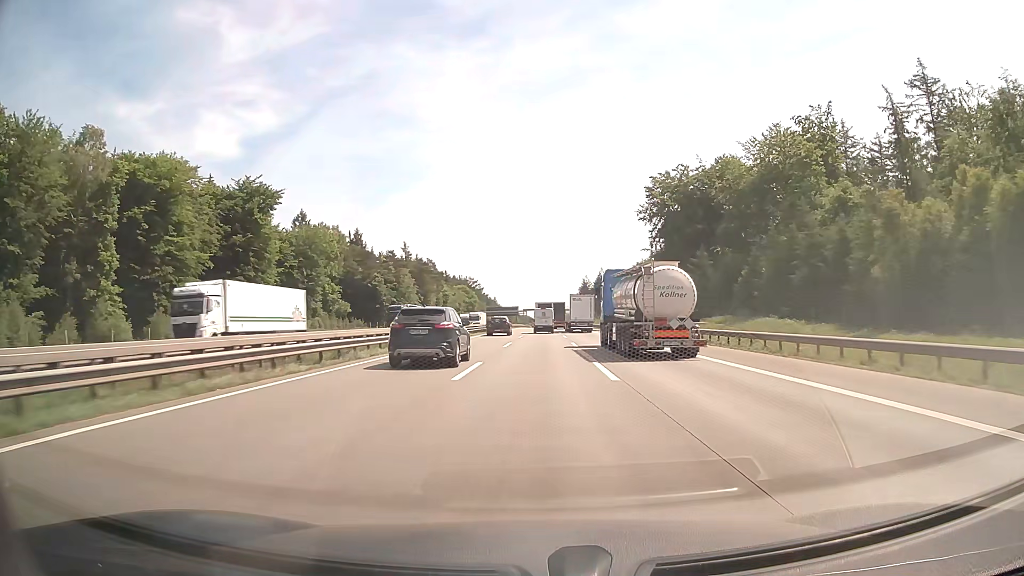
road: motorway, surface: concrete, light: Day
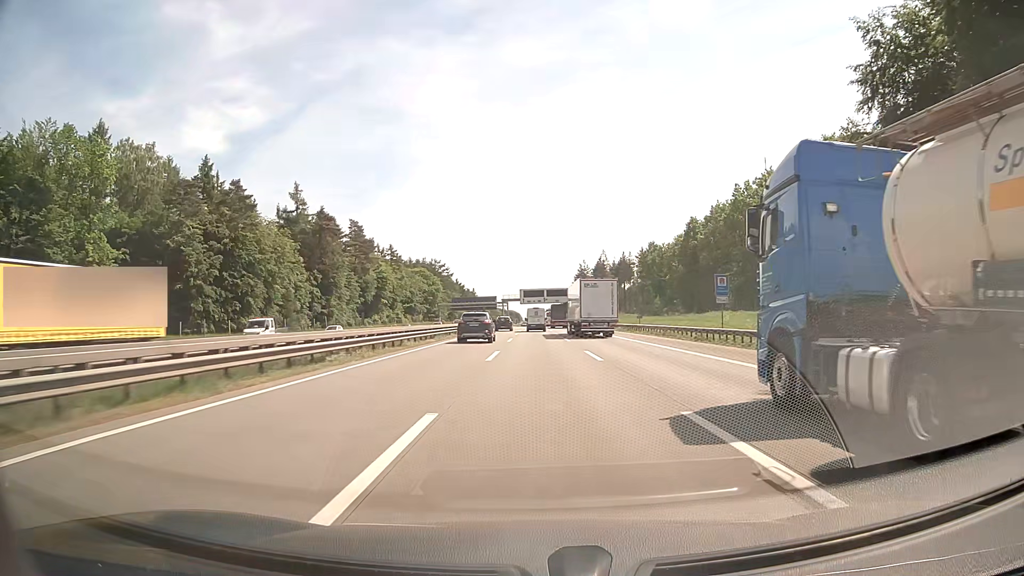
(+0.9, +84.2) m; +1°
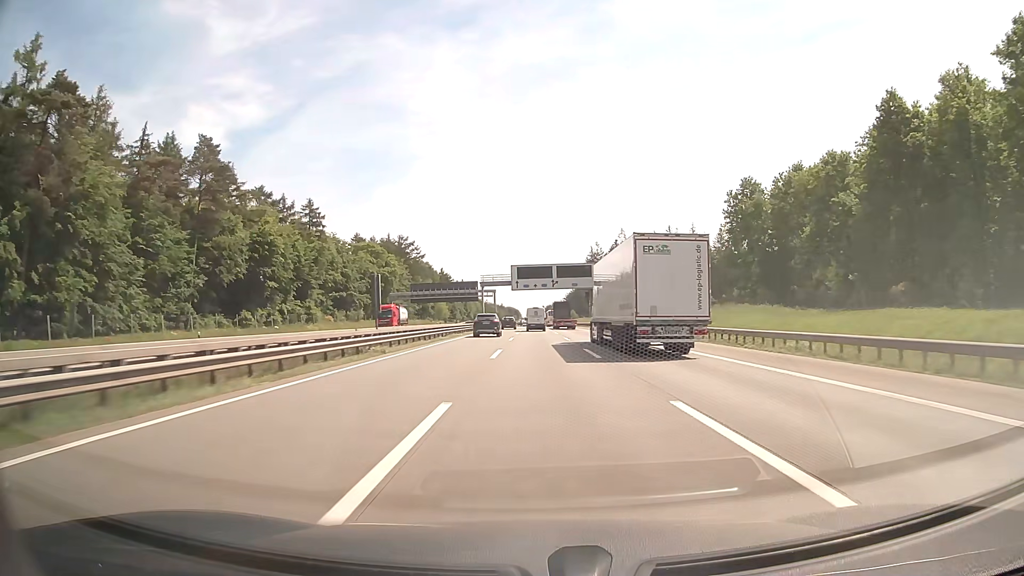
(0.0, +71.4) m; 0°
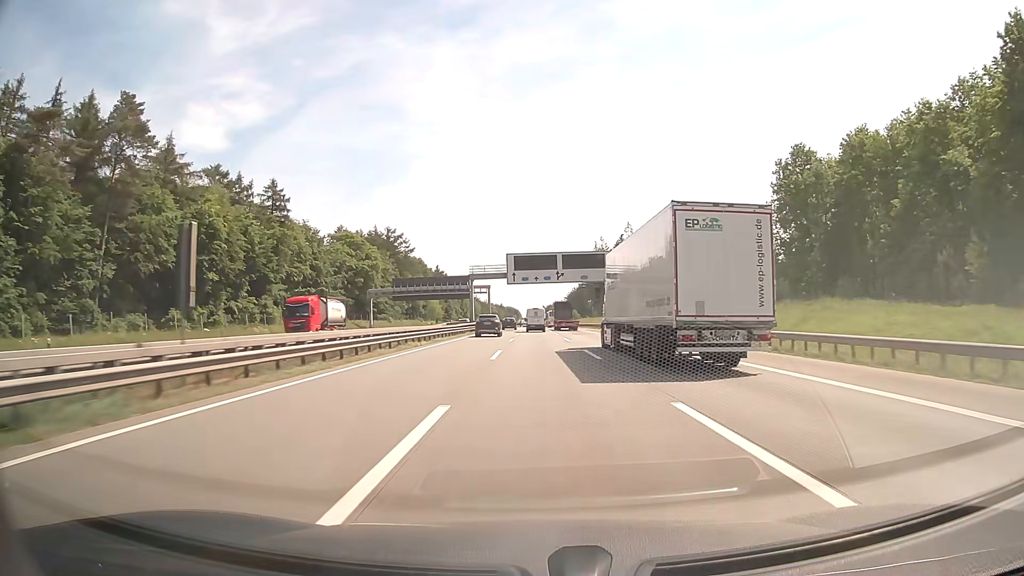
(0.0, +18.4) m; 0°
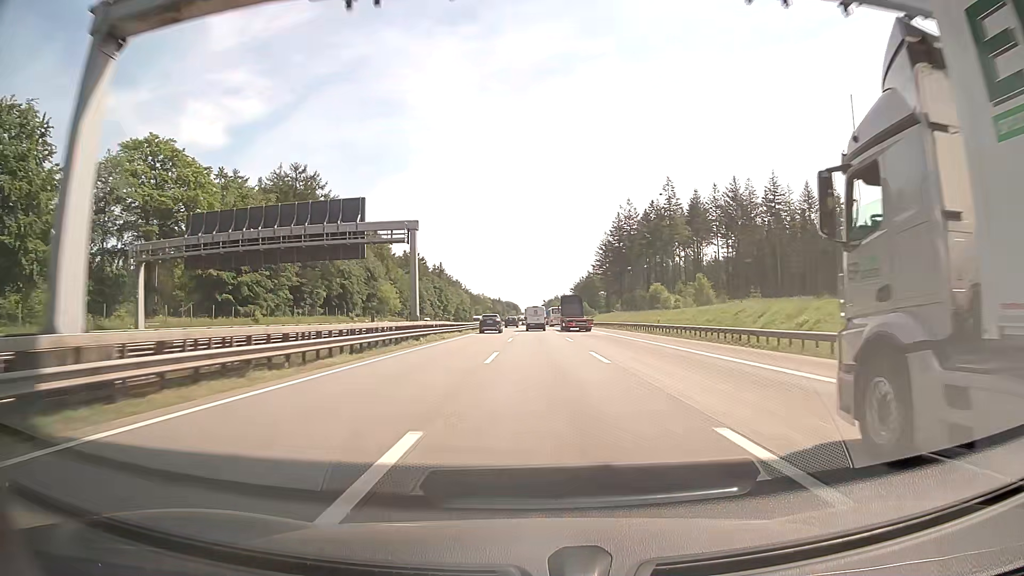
(0.0, +75.0) m; 0°
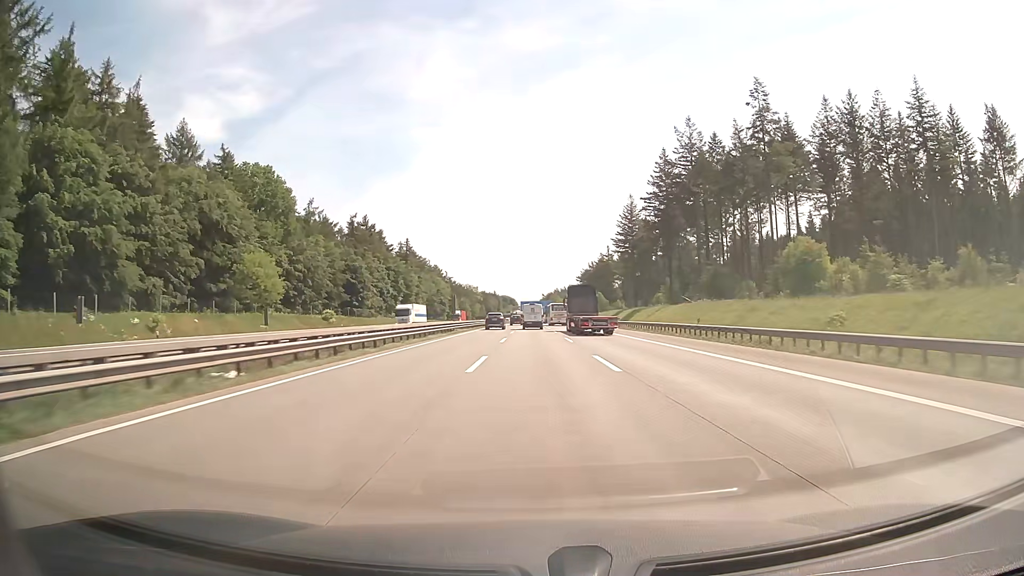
(+0.3, +76.0) m; 0°
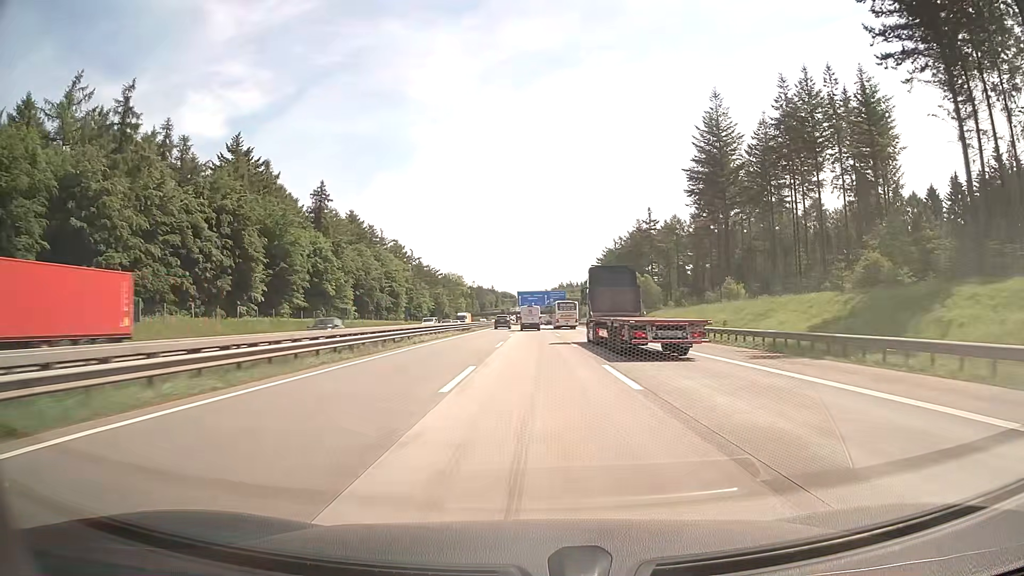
(-0.2, +94.1) m; 0°
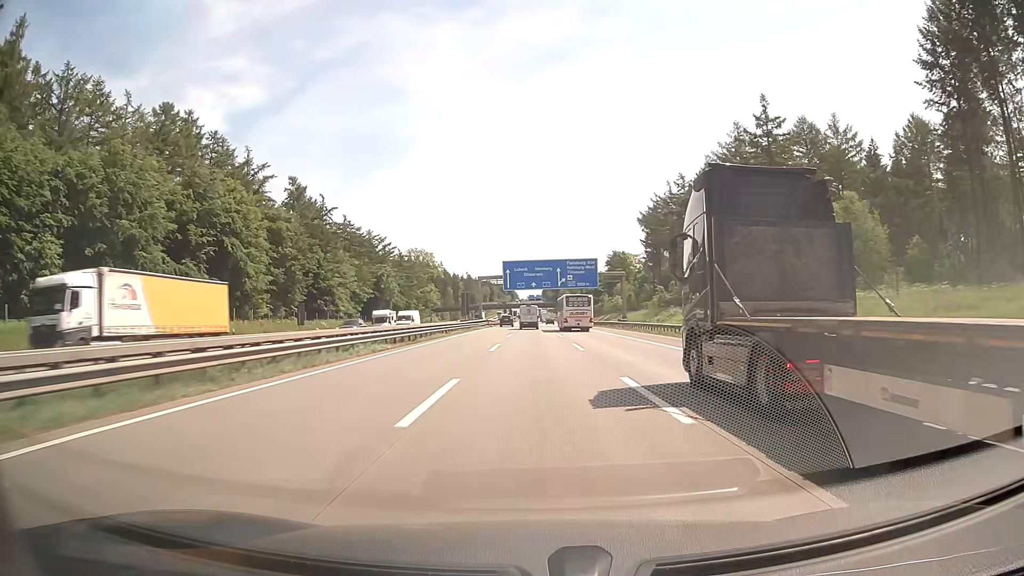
(-0.1, +94.2) m; 0°
(0, +10) (0, +20) (0, +30) (0, +40) (0, +50) (0, +60) (0, +70) (0, +80) (0, +90) (0, +100) m
